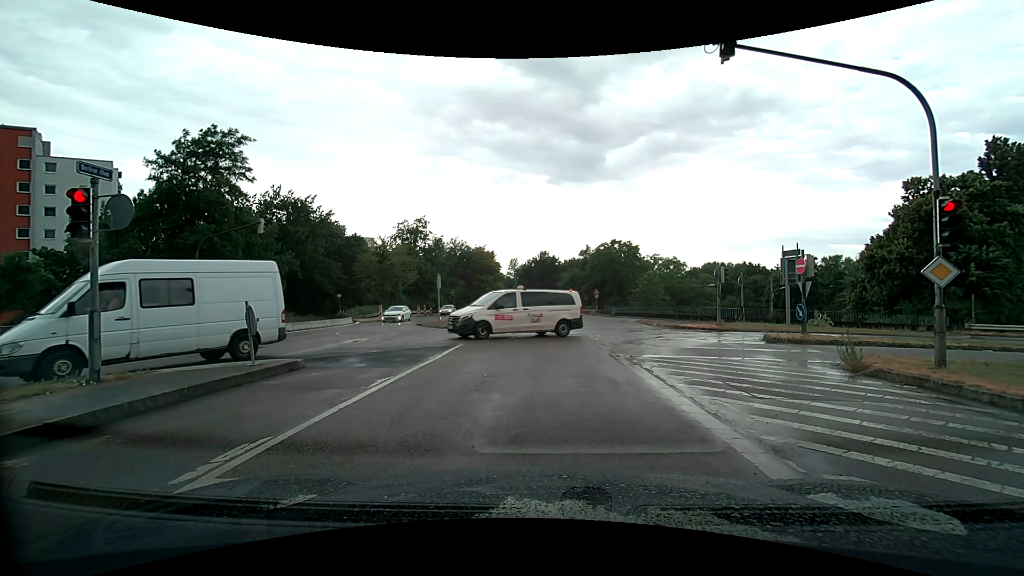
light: Day
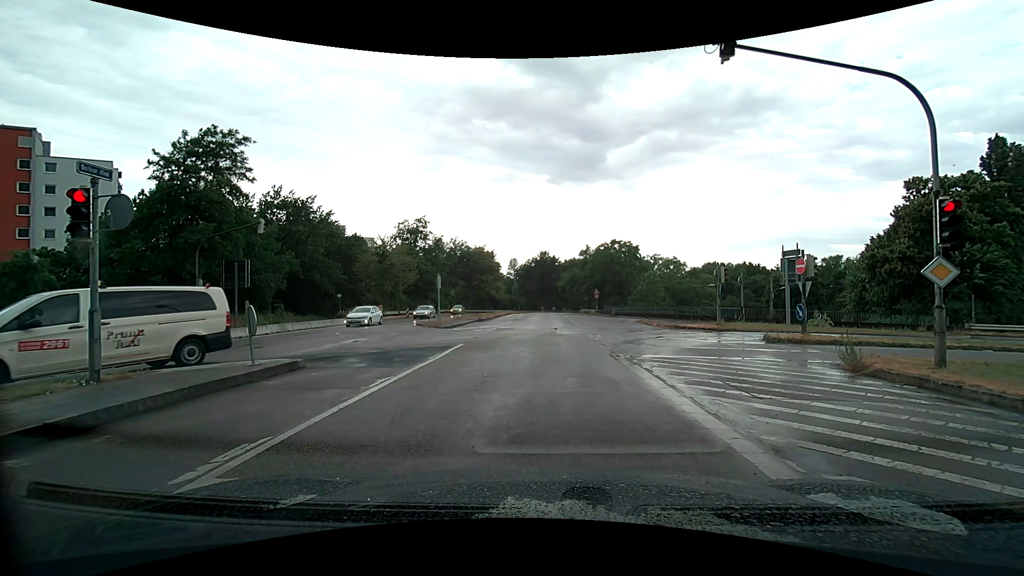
(0.0, 0.0) m; 0°
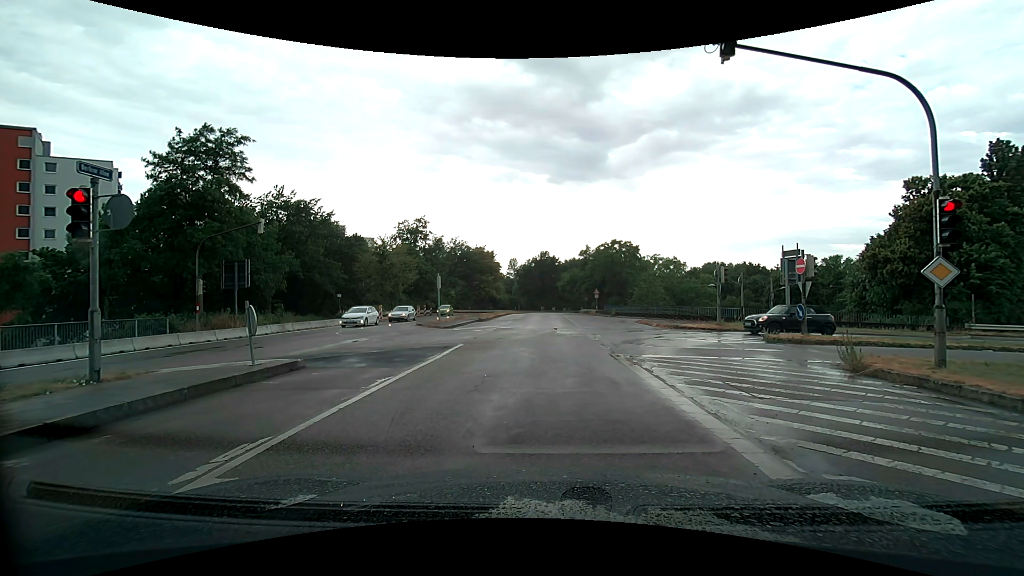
(0.0, 0.0) m; 0°
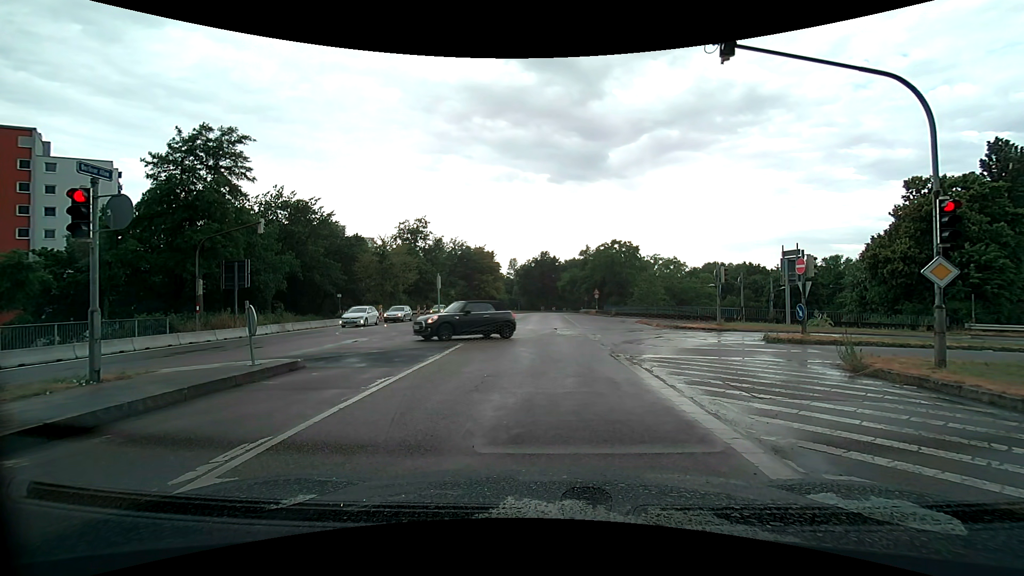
(0.0, 0.0) m; 0°
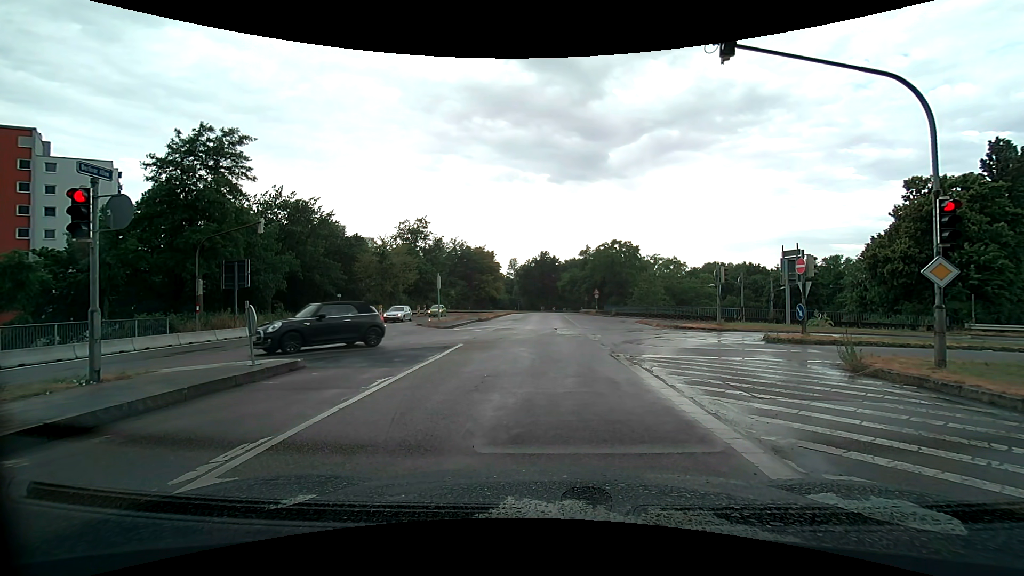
(0.0, 0.0) m; 0°
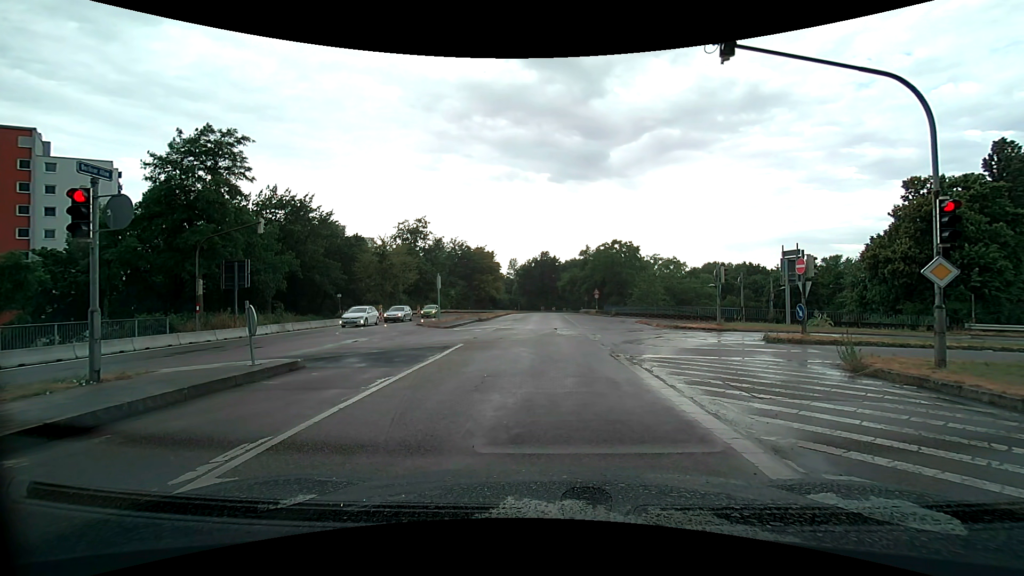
(0.0, 0.0) m; 0°
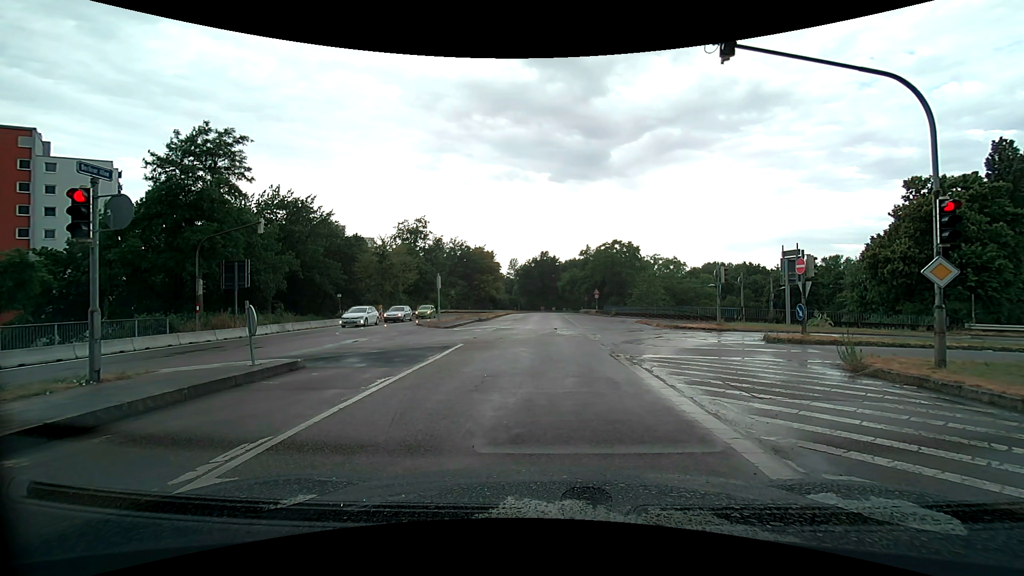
(0.0, 0.0) m; 0°
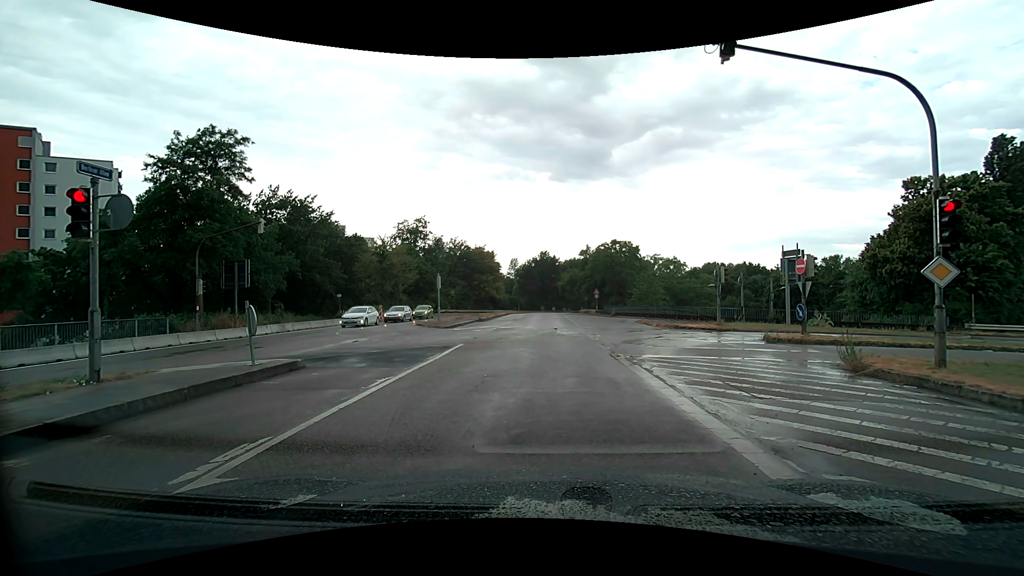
(0.0, 0.0) m; 0°
(0, +10) (+1, +20) (+1, +30) (+1, +40) (+1, +50) (+1, +60) (+1, +70) (+2, +80) (+2, +90) (+3, +100) m
